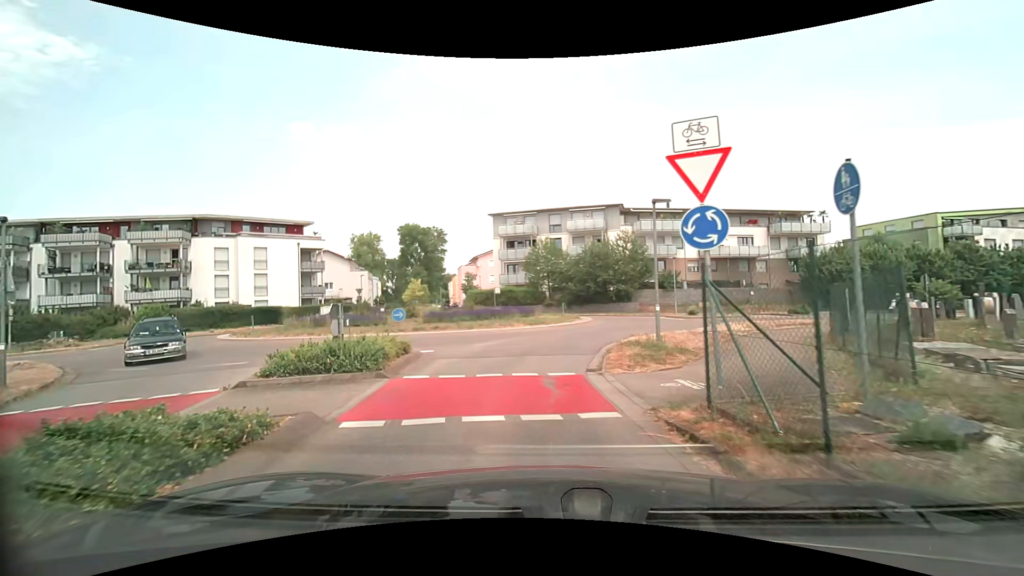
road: unclassified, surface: asphalt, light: Day
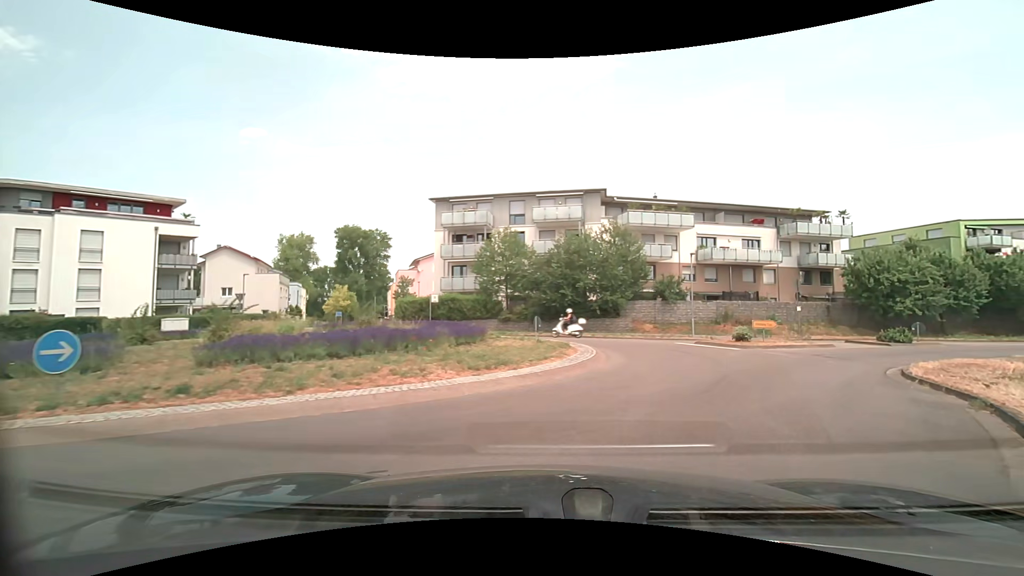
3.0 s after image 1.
(-0.7, +14.9) m; +3°
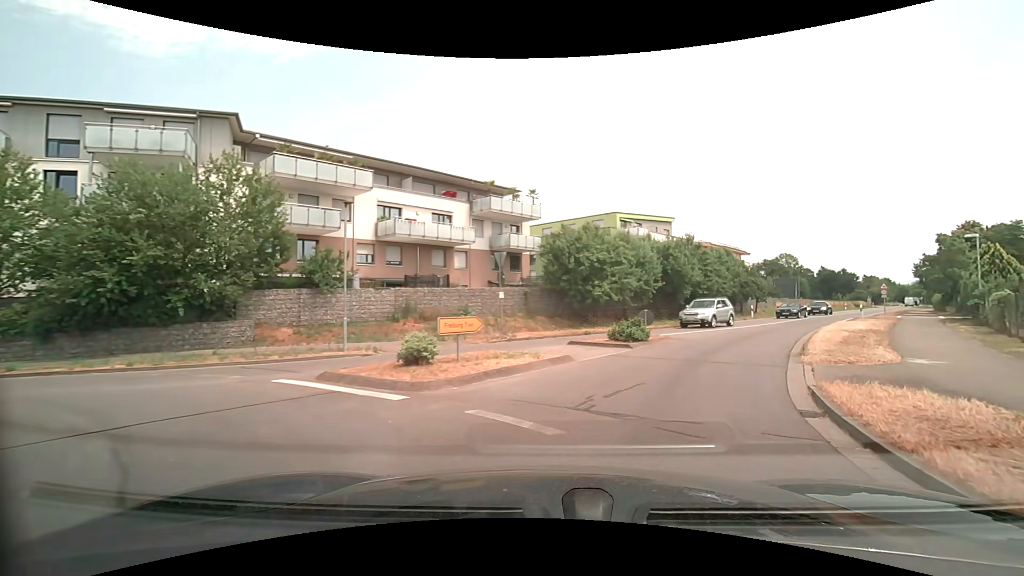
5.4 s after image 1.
(+4.2, +13.4) m; +34°
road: secondary
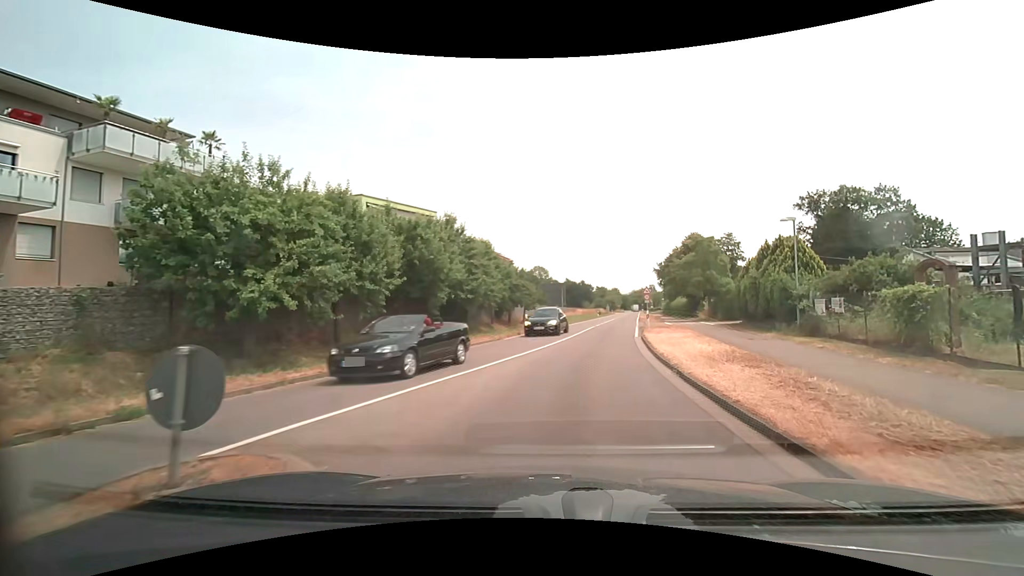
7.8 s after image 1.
(+3.7, +14.3) m; +26°
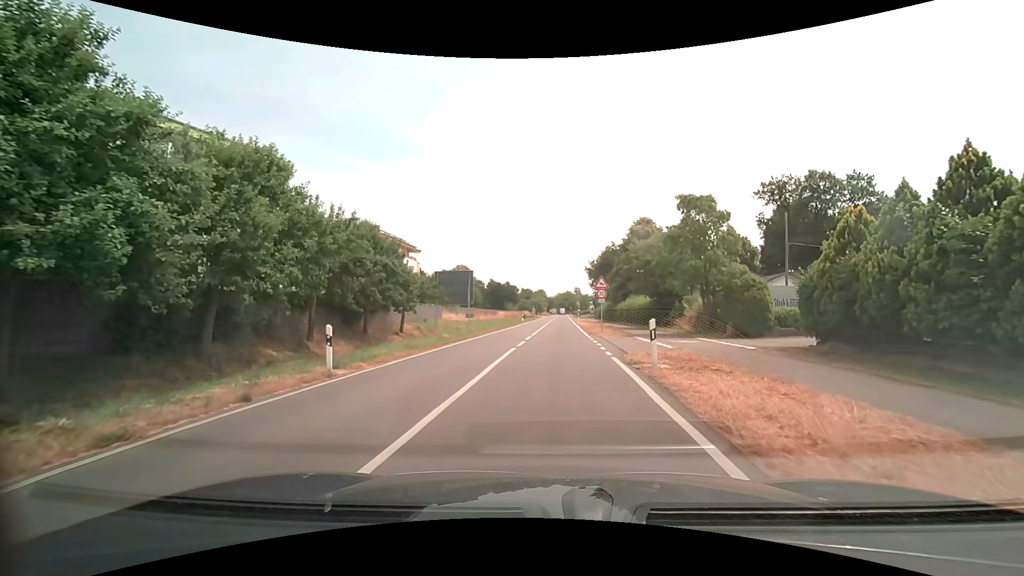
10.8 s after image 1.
(+2.2, +19.9) m; +10°
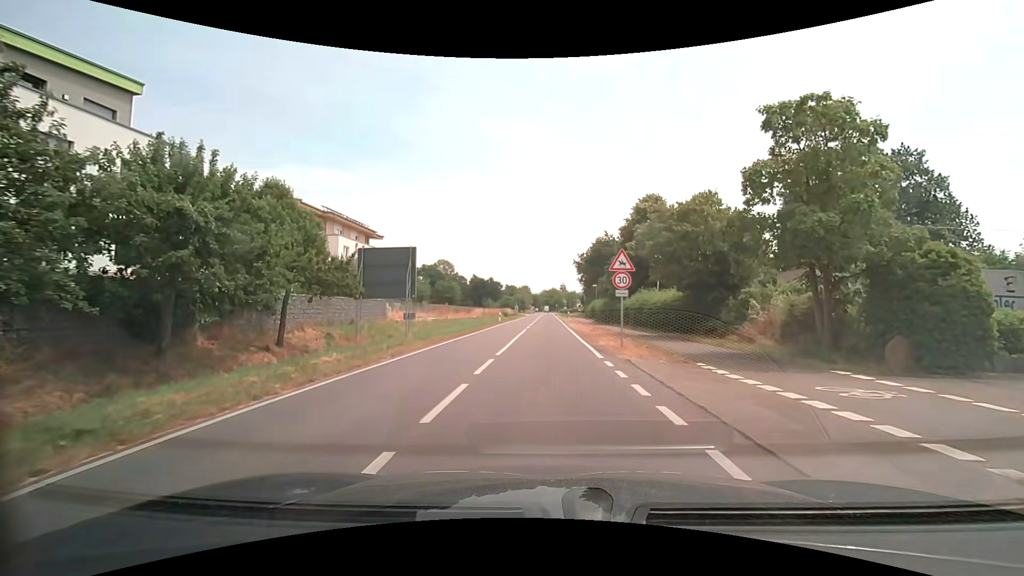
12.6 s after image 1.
(+0.2, +12.7) m; +2°
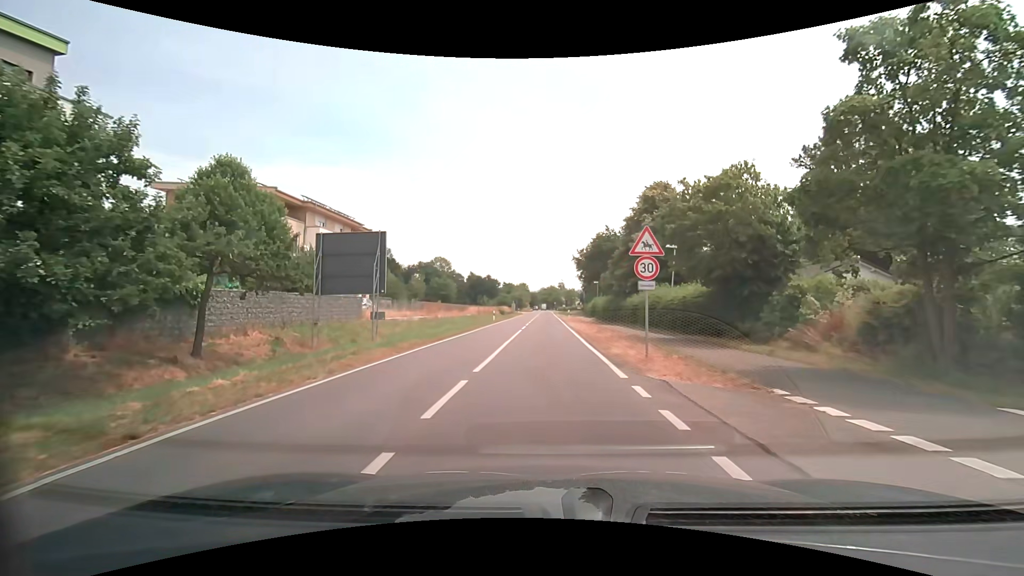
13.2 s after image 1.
(0.0, +4.4) m; 0°
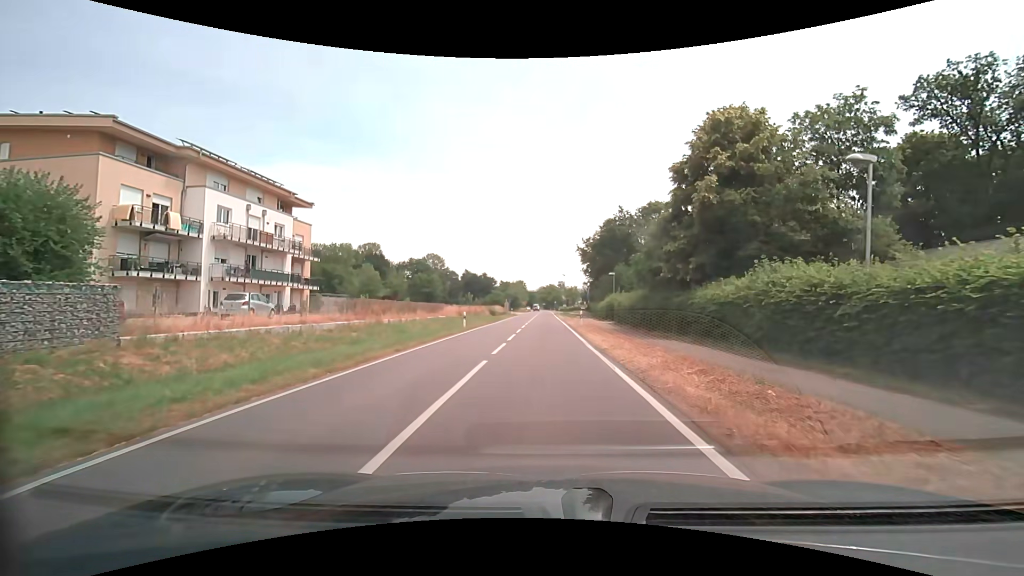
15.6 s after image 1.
(+0.1, +17.7) m; 0°
(0, +10) (0, +20) (0, +30) (0, +40) (0, +50) (0, +60) (0, +70) (0, +80) (0, +90) (0, +100) m
